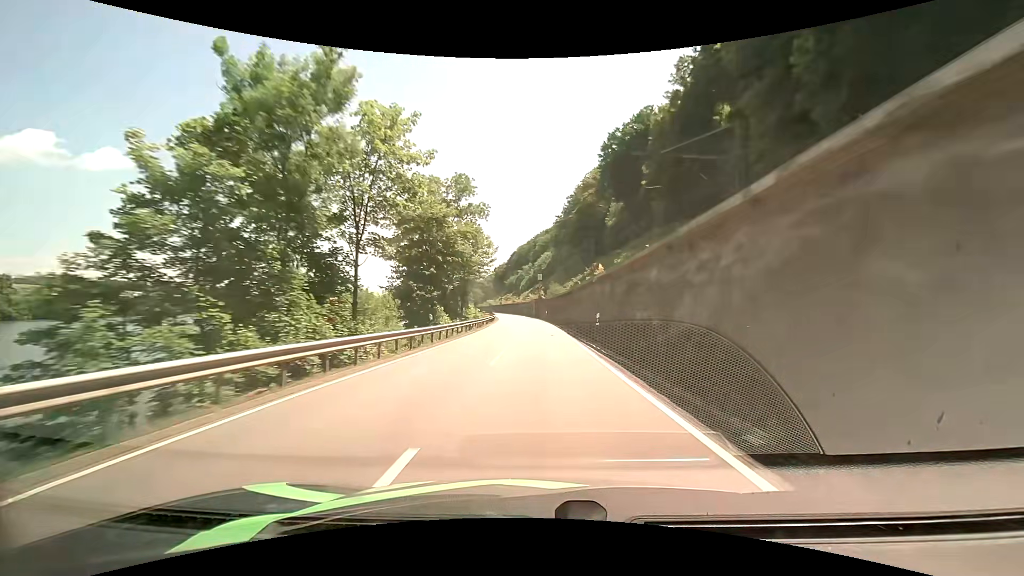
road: primary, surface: asphalt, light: Day
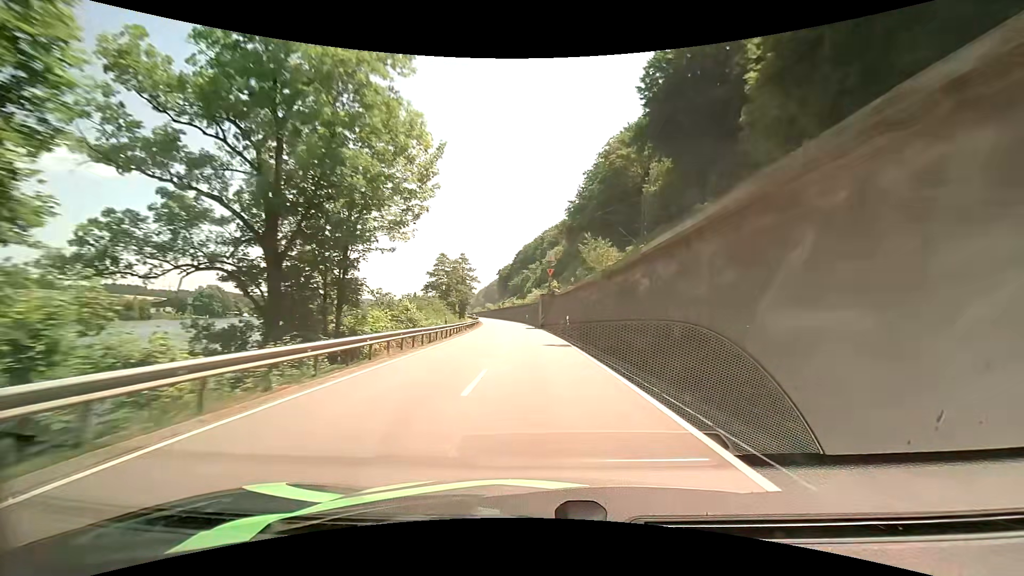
(-0.3, +40.6) m; -1°
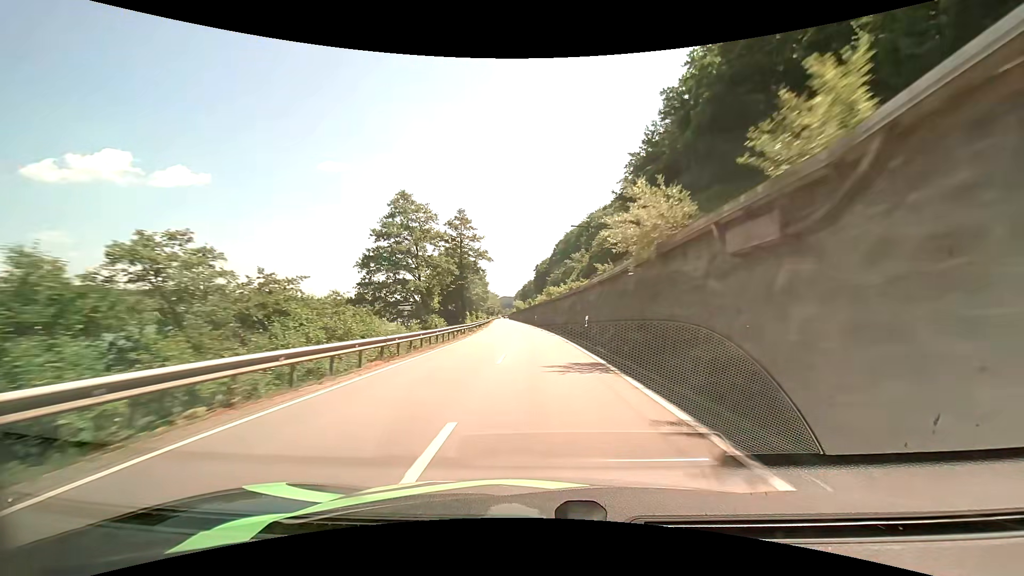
(-2.3, +54.0) m; -5°
(0, +10) (0, +20) (-1, +30) (-1, +40) (-2, +50) (-2, +60) (-3, +70) (-4, +80) (-5, +90) (-5, +100) m
